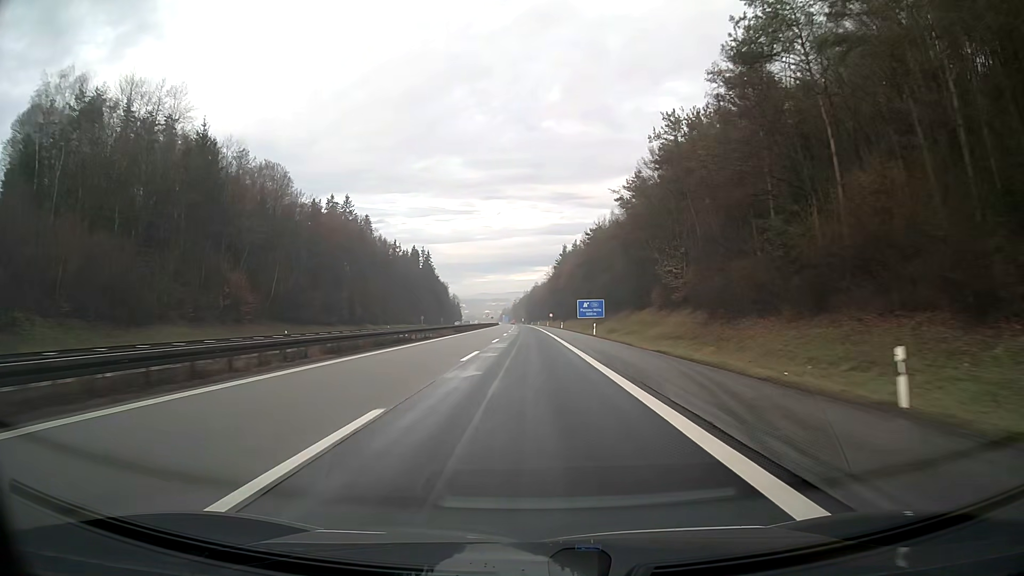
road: motorway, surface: asphalt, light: Day
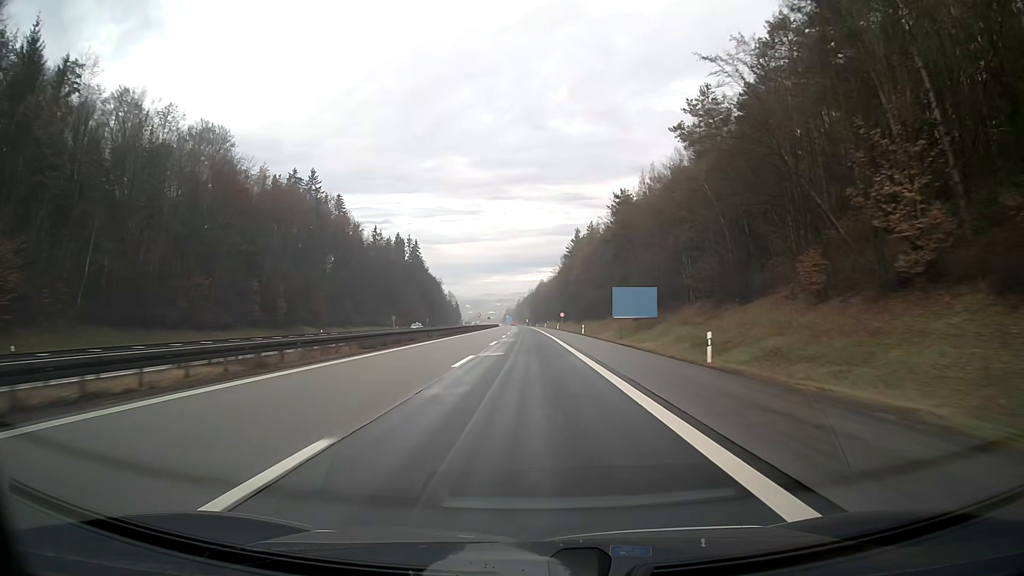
(-0.1, +38.5) m; 0°
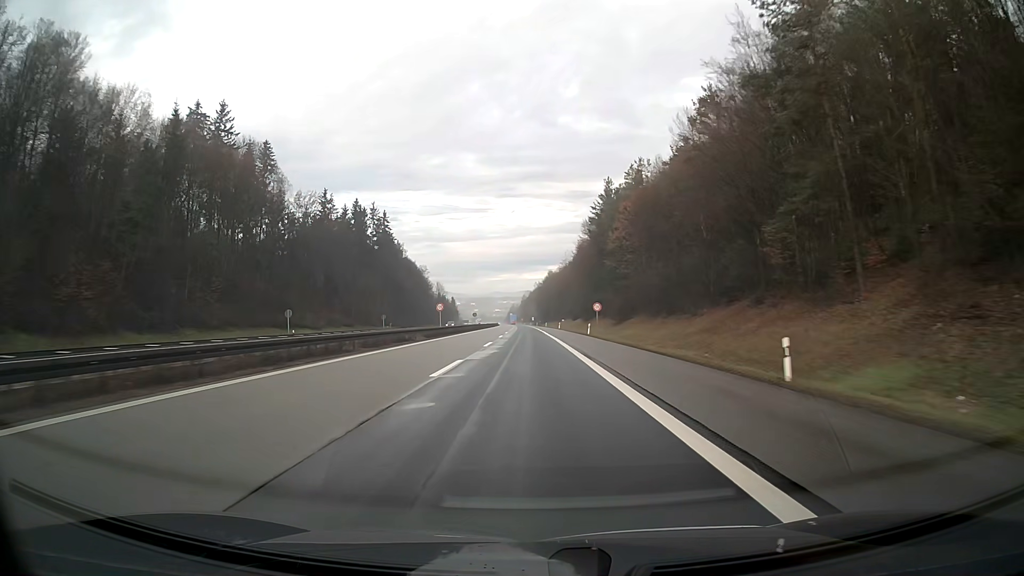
(-0.3, +57.7) m; -1°
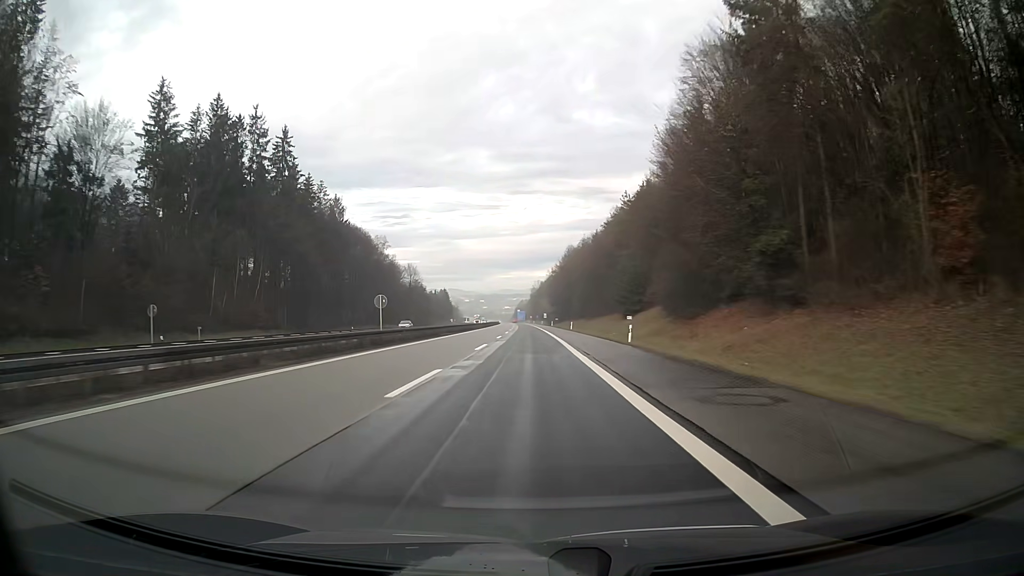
(-0.6, +76.9) m; -1°
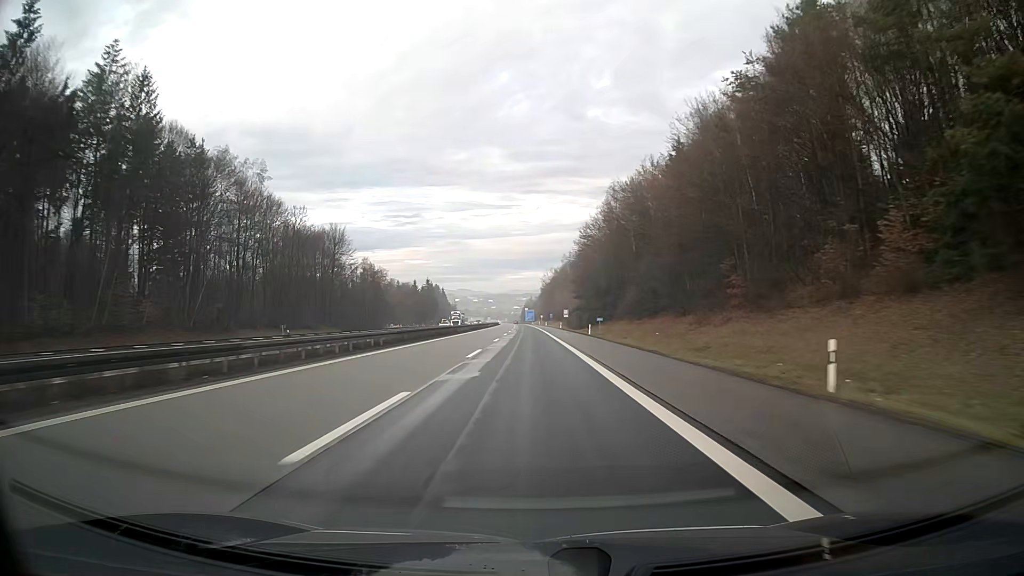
(-0.6, +76.9) m; -1°
(0, +10) (0, +20) (0, +30) (0, +40) (0, +50) (0, +60) (0, +70) (-1, +80) (-1, +90) (-1, +100) m
